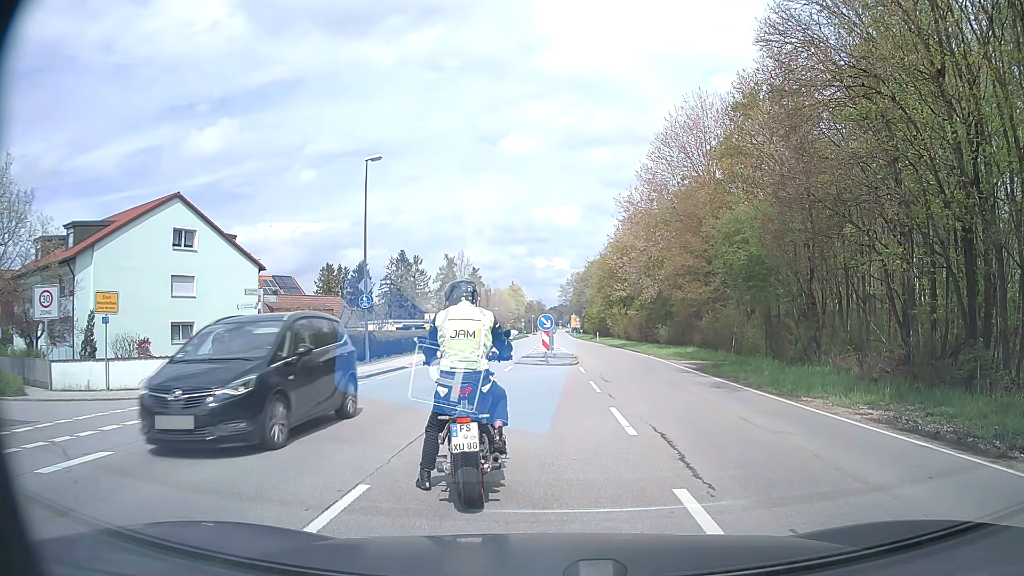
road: secondary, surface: asphalt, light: Day
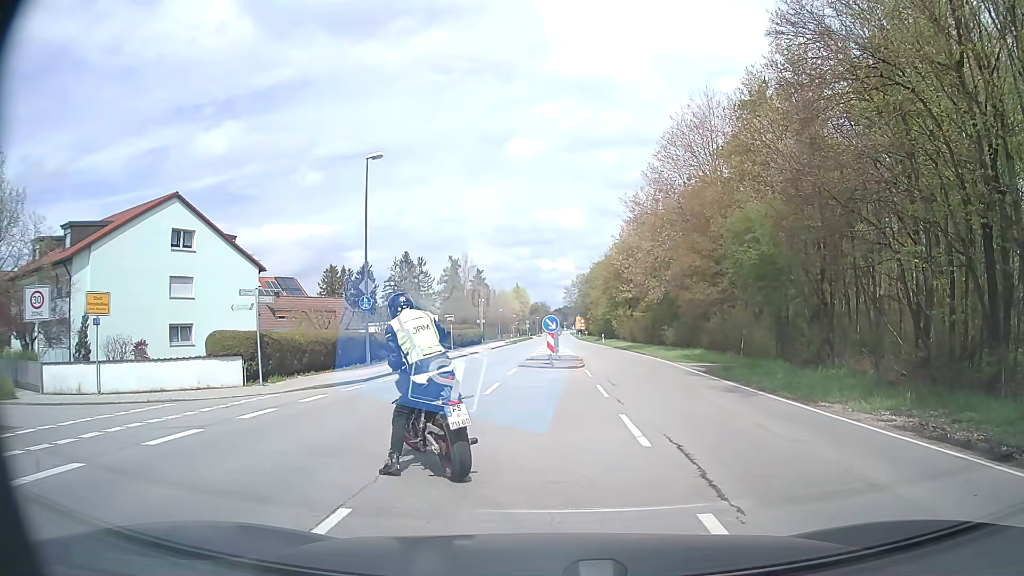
(0.0, +0.8) m; 0°
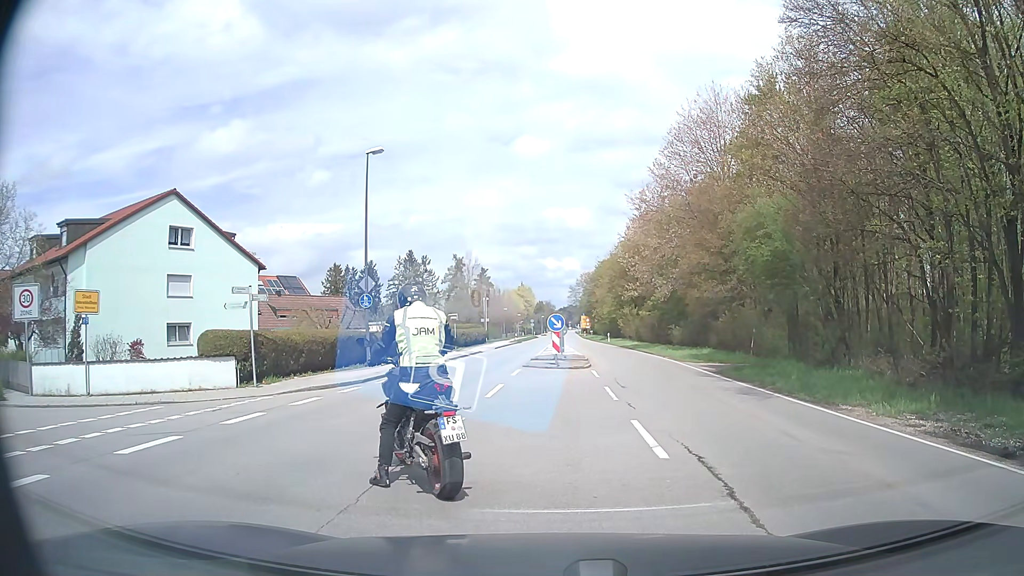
(0.0, +0.8) m; 0°
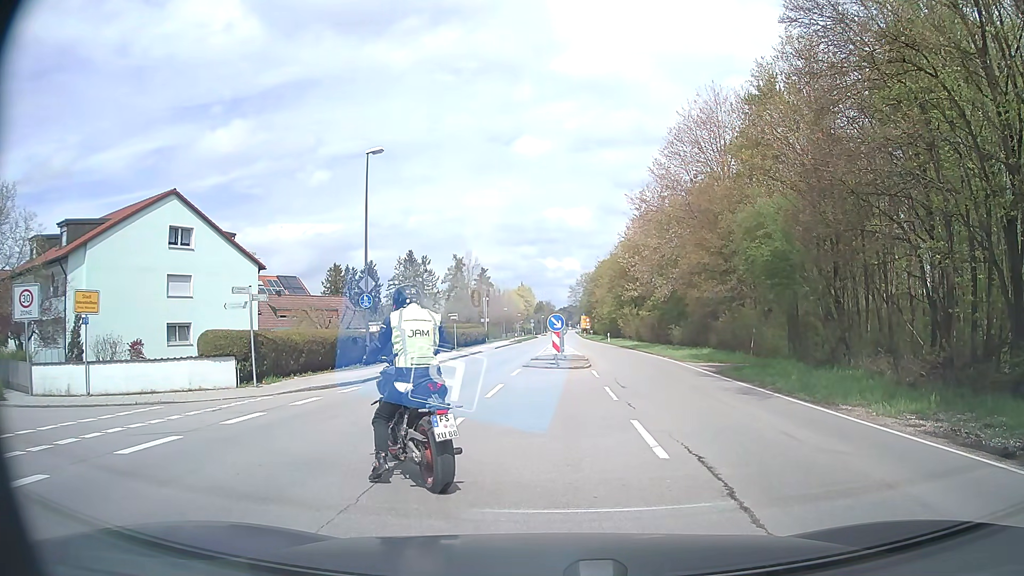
(0.0, 0.0) m; 0°
